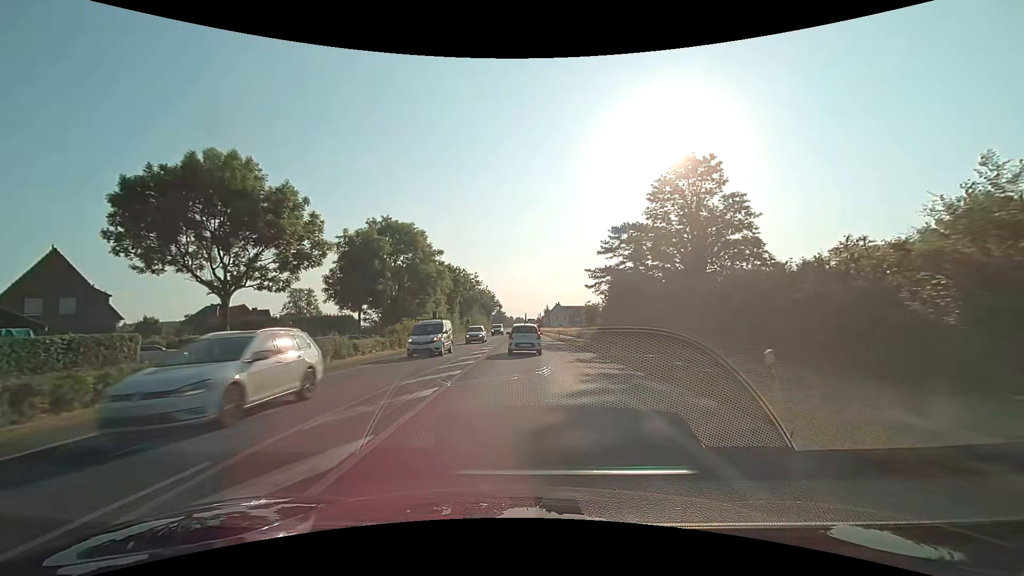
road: primary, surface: asphalt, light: Day
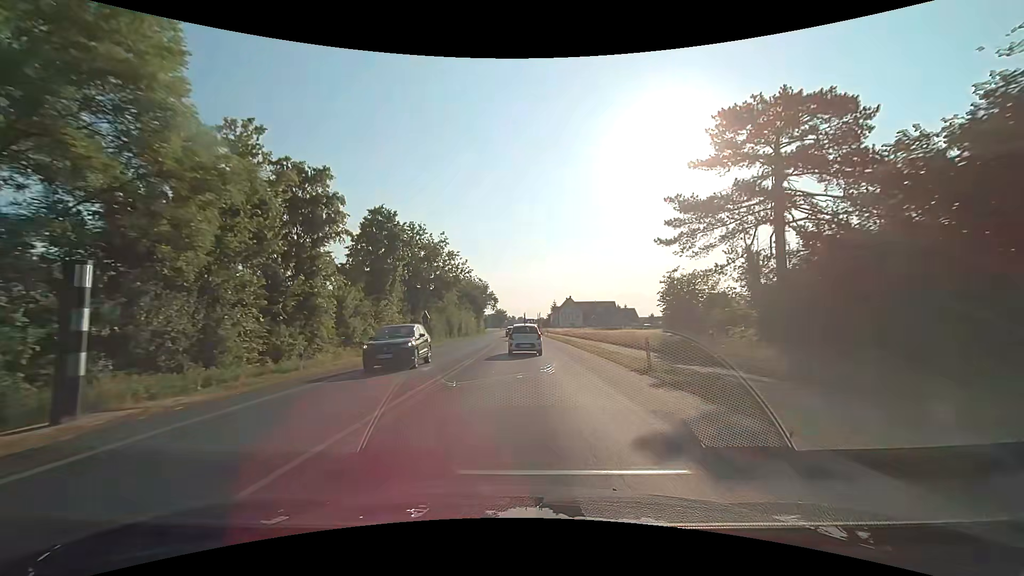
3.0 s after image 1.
(-0.1, +41.0) m; 0°
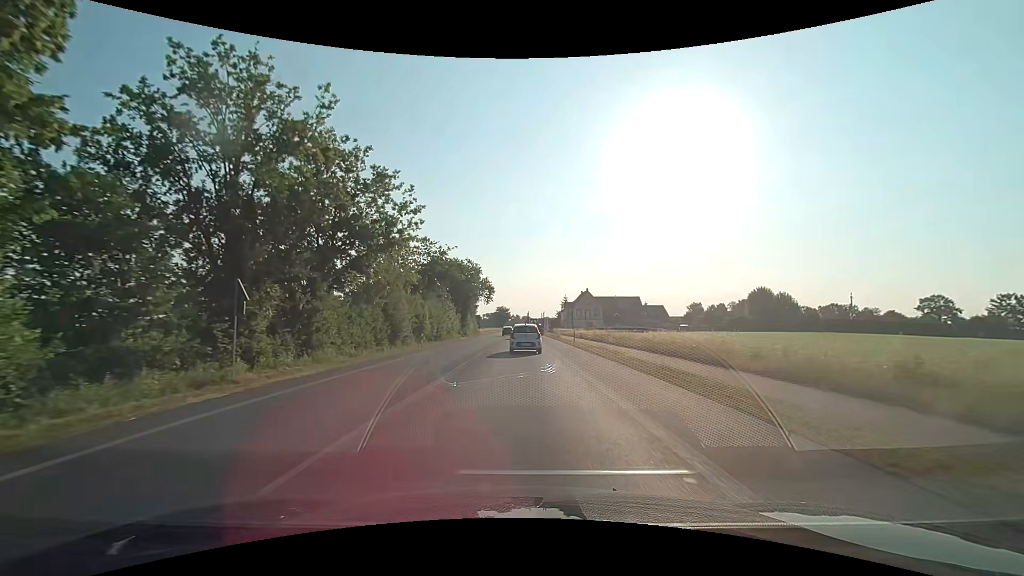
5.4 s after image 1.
(-0.2, +33.4) m; -1°
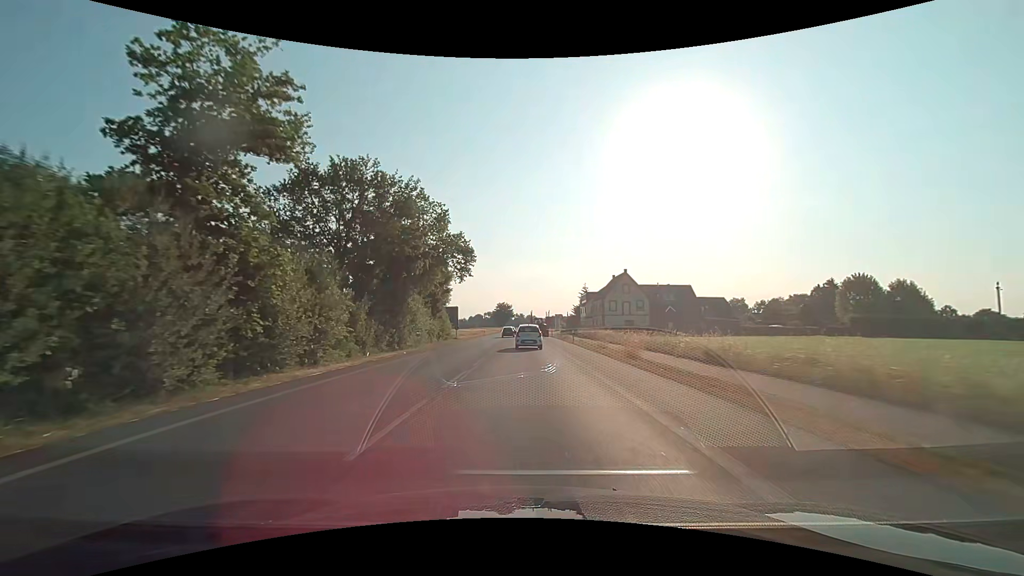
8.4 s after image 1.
(-0.5, +44.9) m; -1°
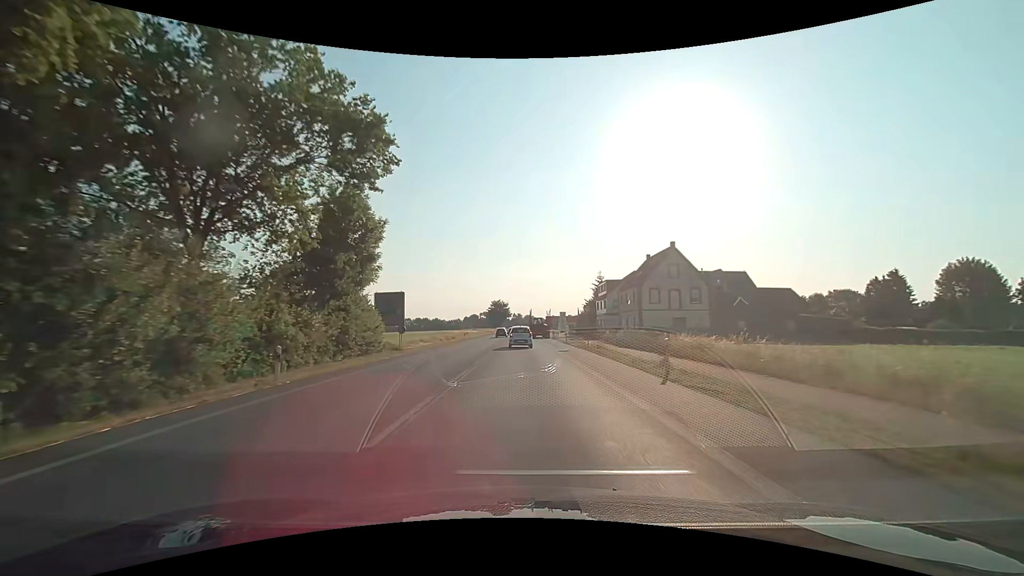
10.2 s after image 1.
(+0.1, +29.7) m; 0°
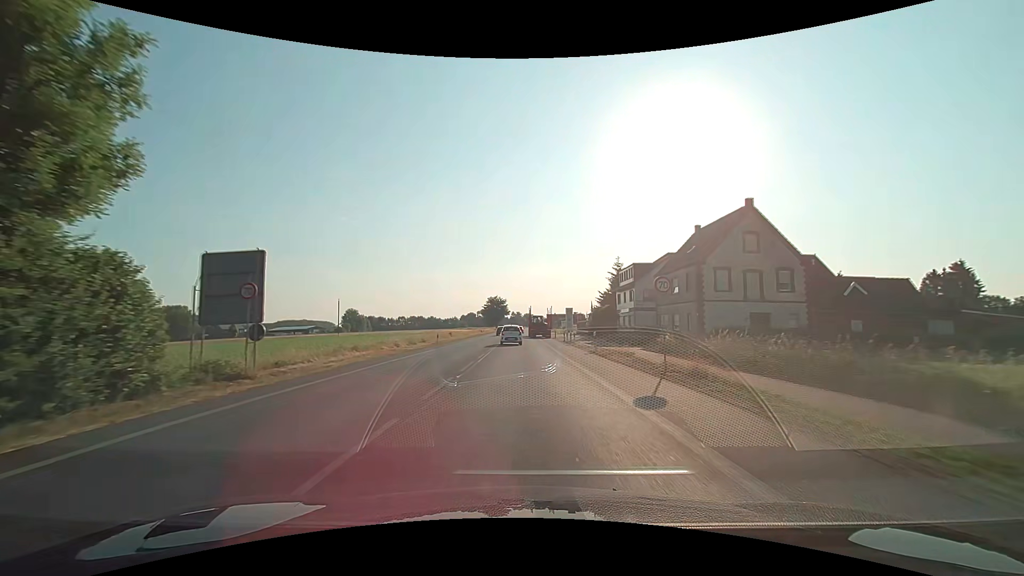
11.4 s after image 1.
(+0.1, +20.6) m; 0°
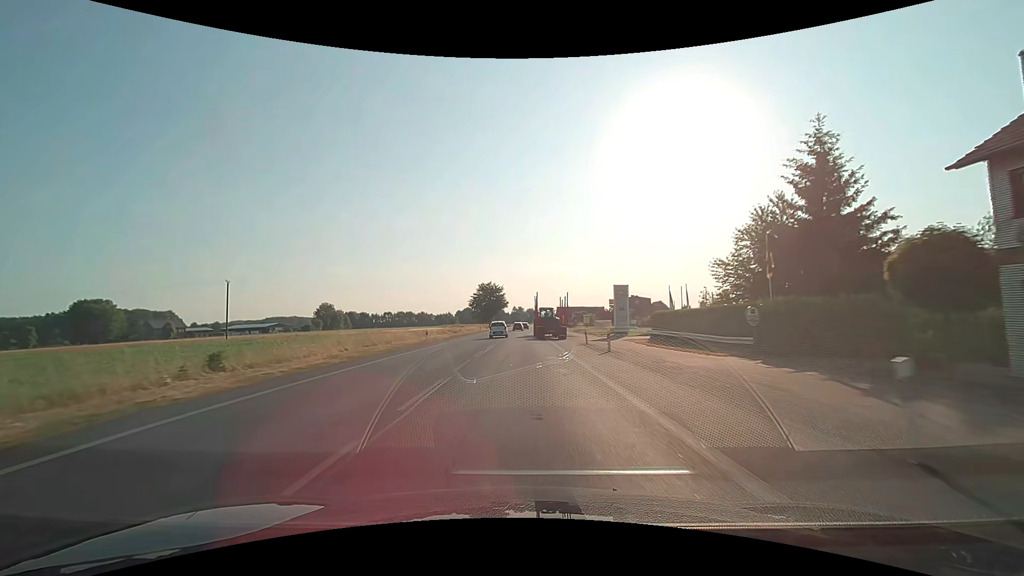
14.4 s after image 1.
(+0.2, +56.3) m; 0°
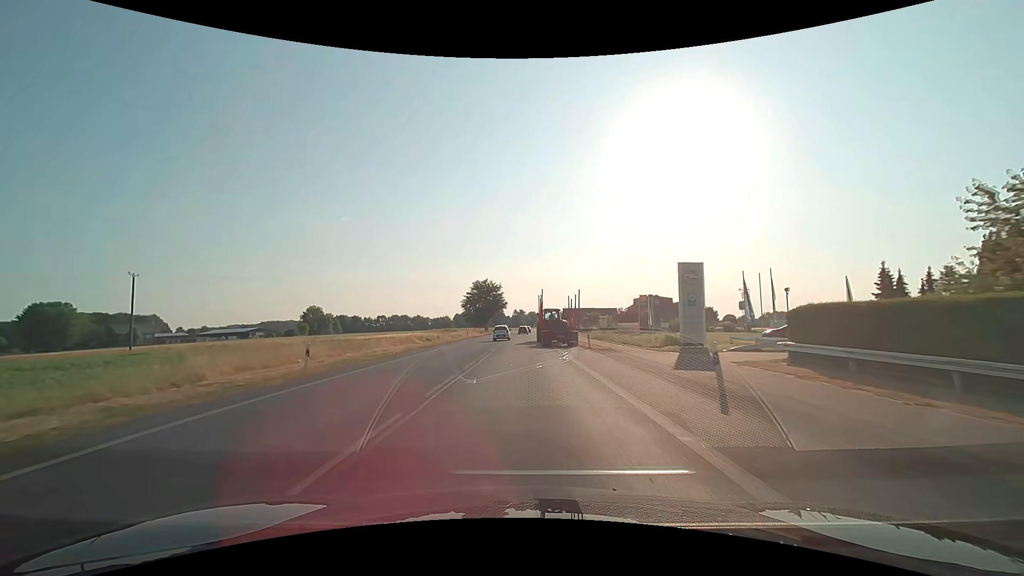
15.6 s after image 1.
(0.0, +22.1) m; 0°
(0, +10) (0, +20) (0, +30) (-1, +40) (-1, +50) (-1, +60) (-1, +70) (-2, +80) (-2, +90) (-2, +100) m
